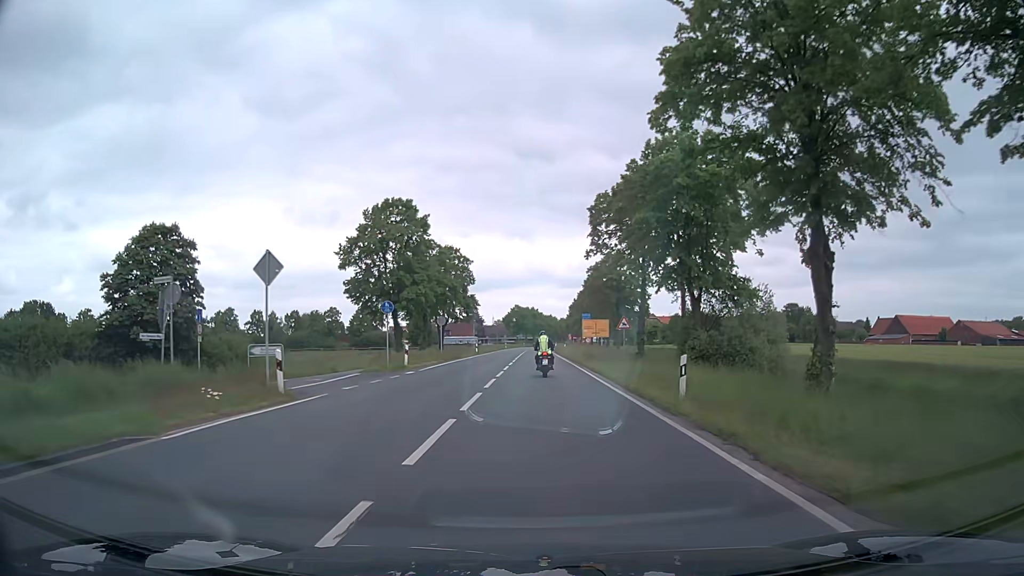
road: secondary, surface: asphalt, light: Day
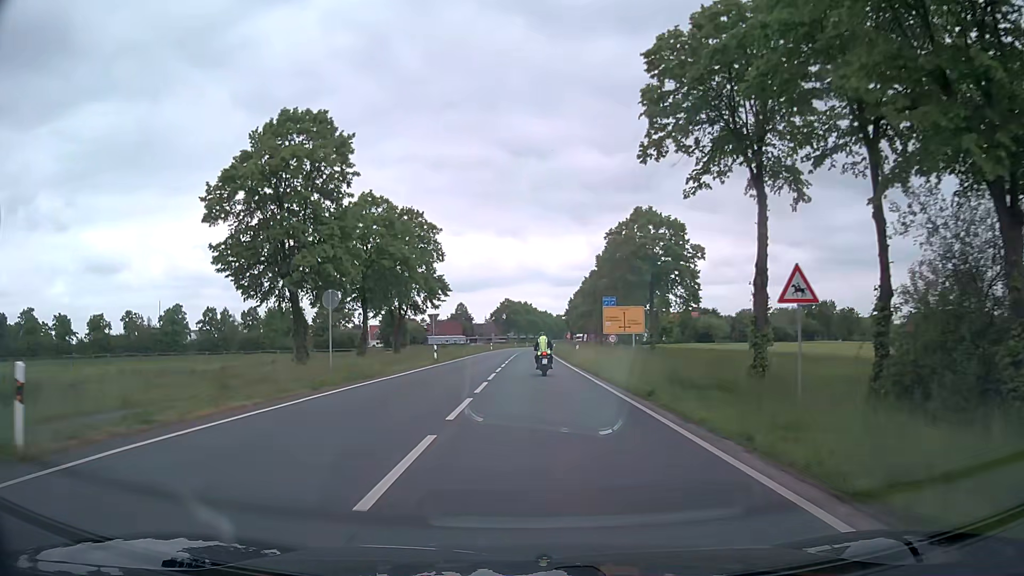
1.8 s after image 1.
(+0.3, +25.6) m; +1°
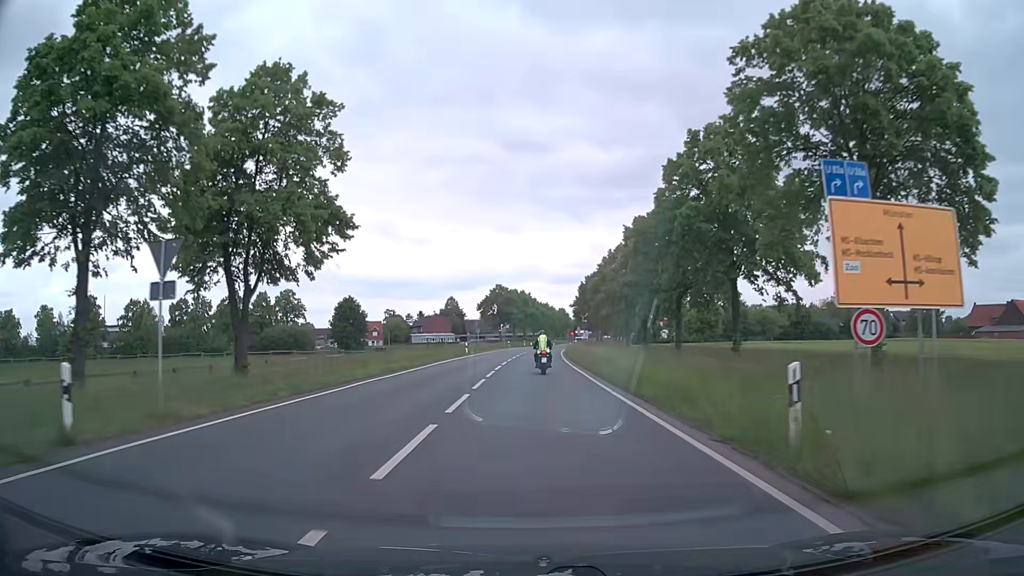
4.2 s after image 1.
(+0.2, +34.7) m; 0°
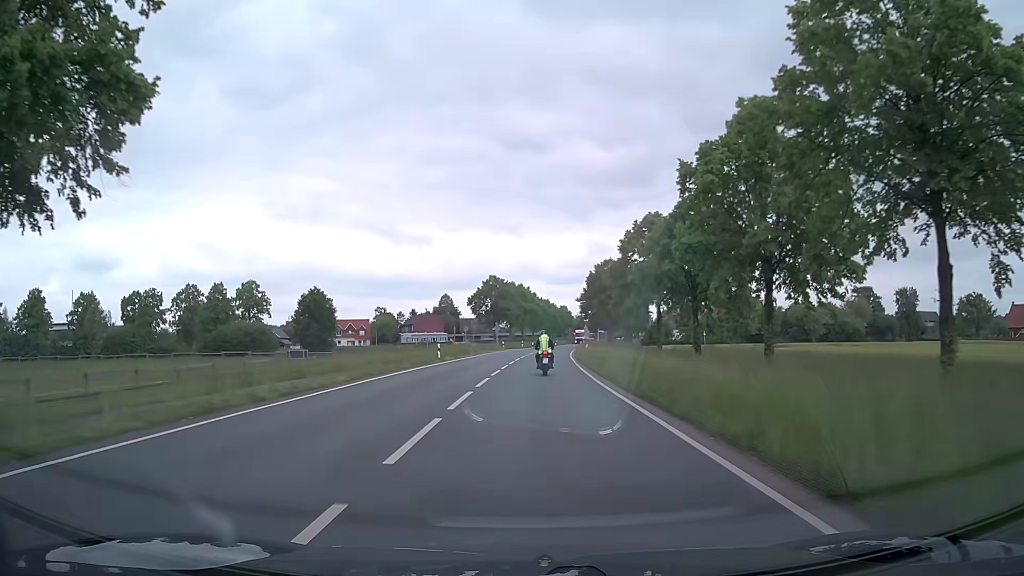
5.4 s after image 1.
(0.0, +17.3) m; 0°
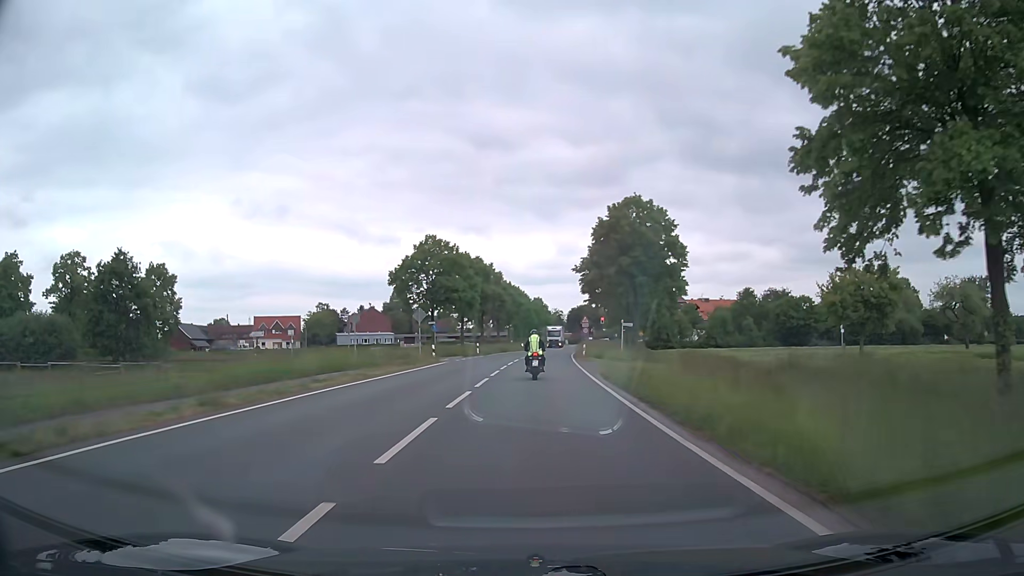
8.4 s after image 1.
(+0.3, +41.6) m; +2°
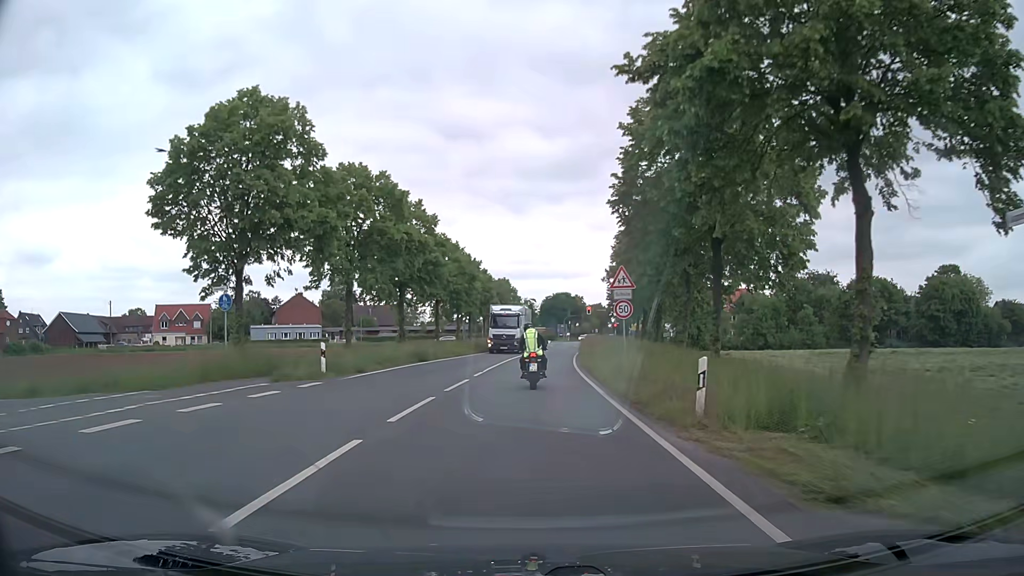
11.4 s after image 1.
(+1.2, +38.5) m; +3°
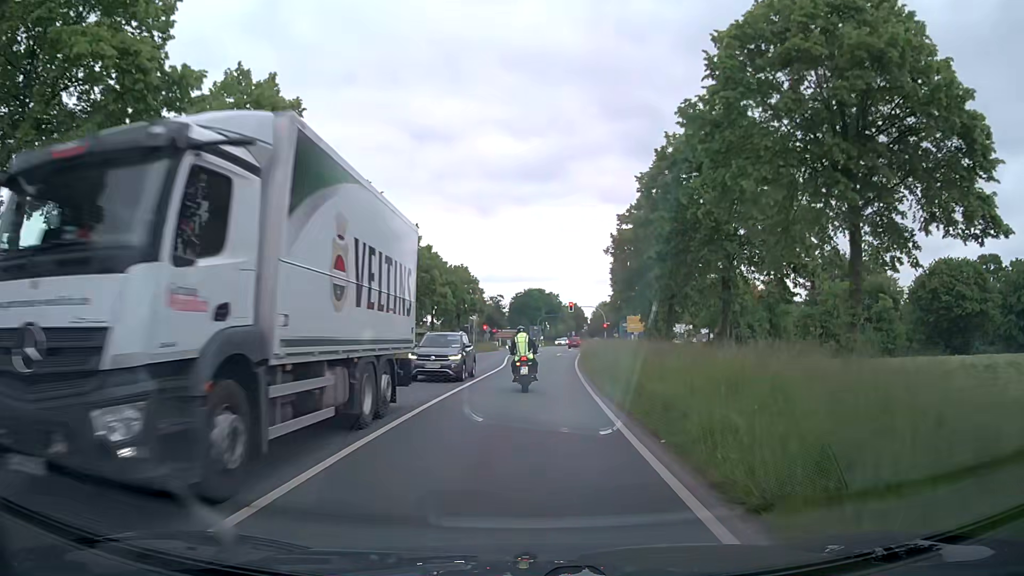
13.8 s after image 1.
(+0.5, +26.3) m; +3°
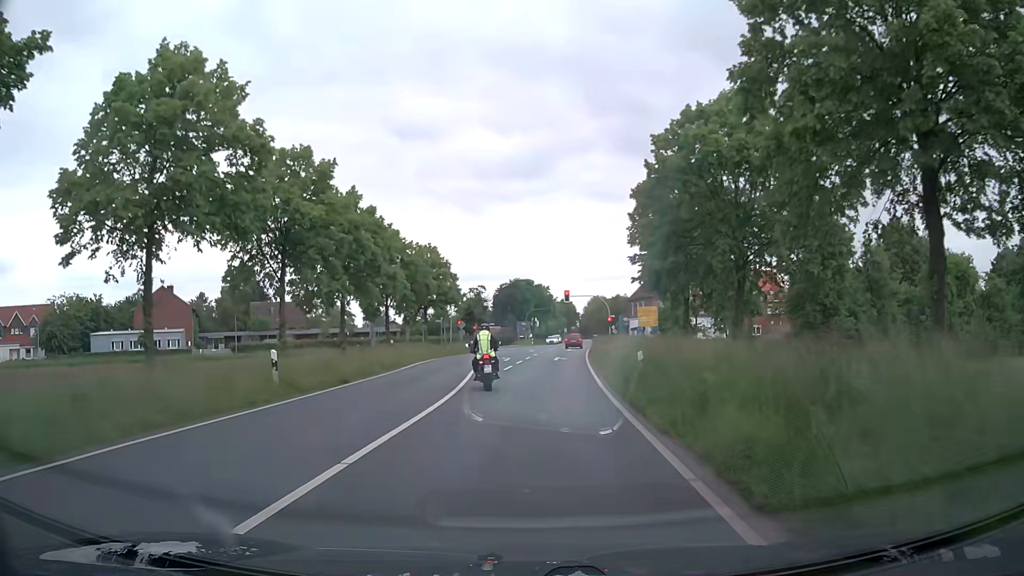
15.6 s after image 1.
(+0.1, +18.1) m; 0°
(0, +10) (0, +20) (-1, +30) (-1, +40) (-1, +50) (0, +60) (+1, +70) (+2, +80) (+1, +89) (-8, +94) m
